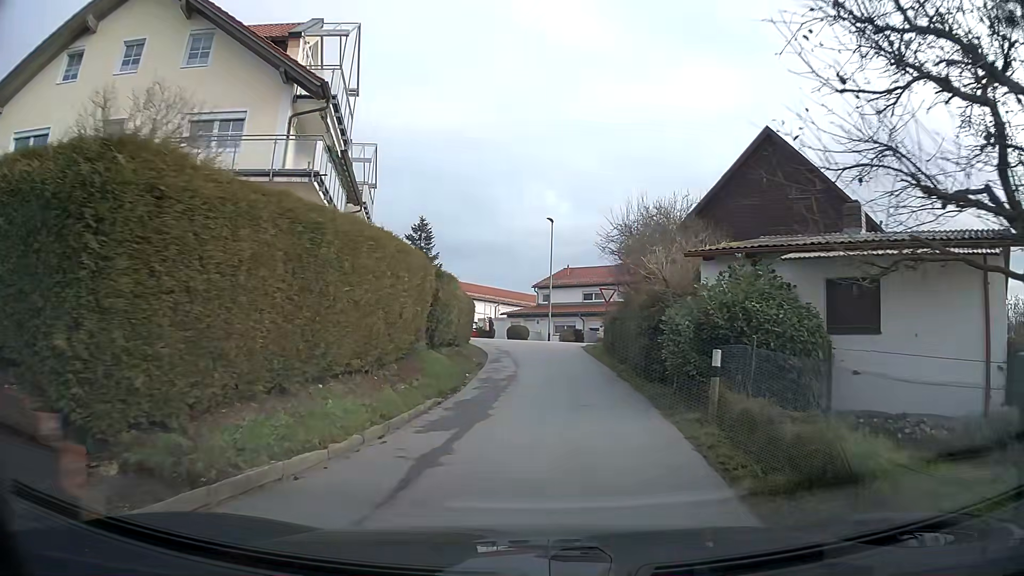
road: residential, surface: asphalt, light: Day
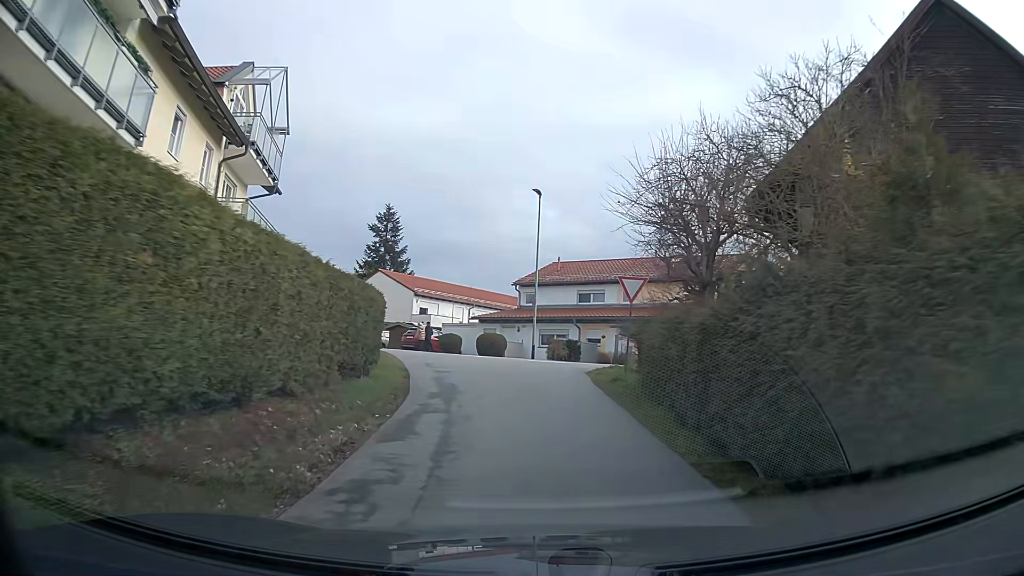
(+0.2, +12.2) m; +1°
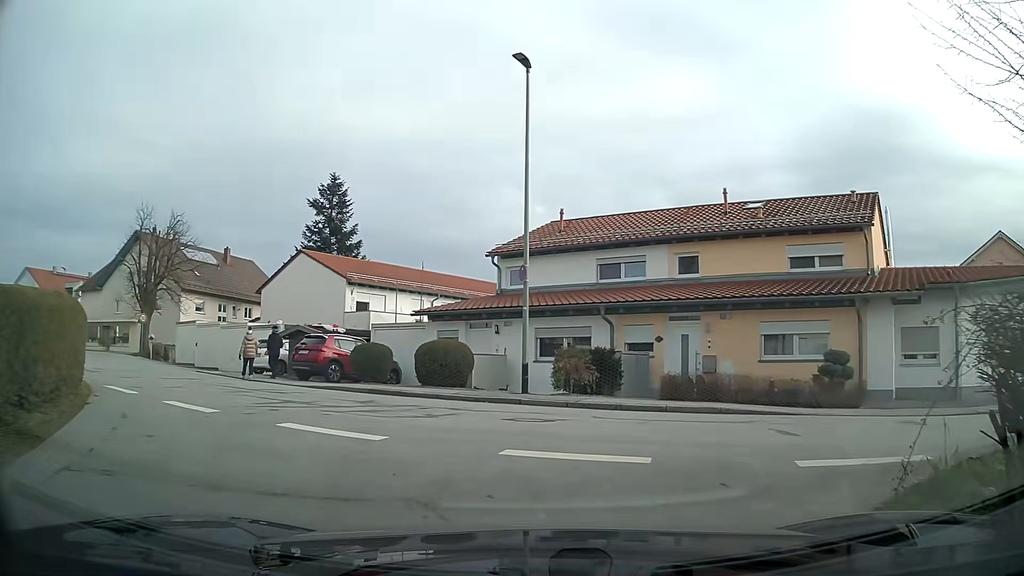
(+0.1, +16.9) m; +2°
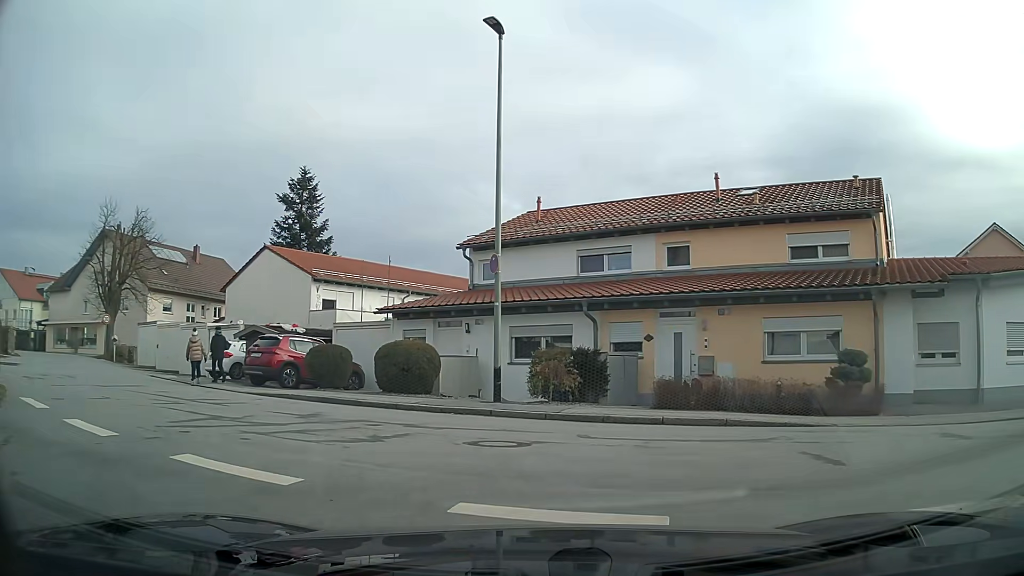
(0.0, +1.9) m; +1°
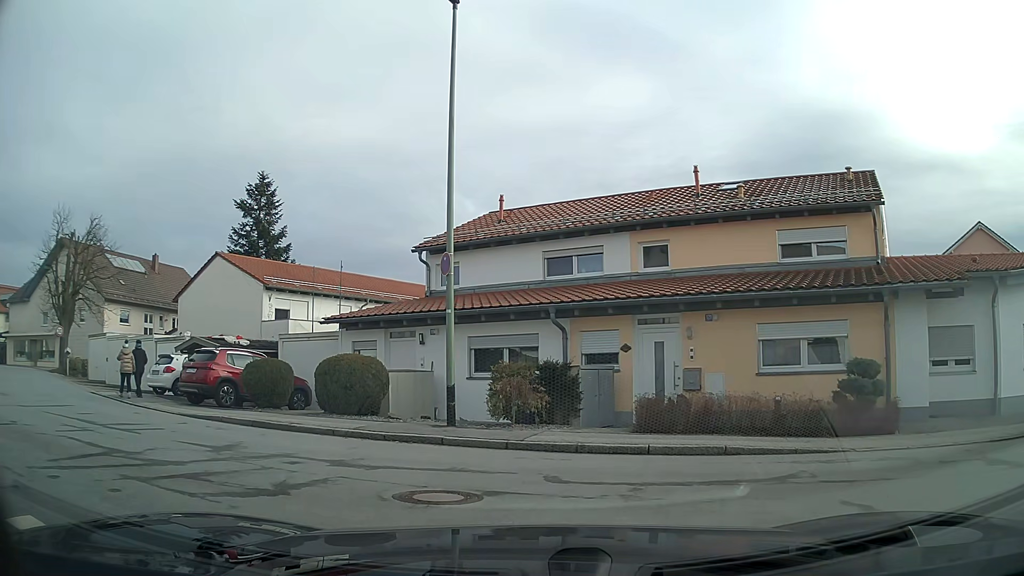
(0.0, +1.8) m; +1°
(-4, +9) (-12, +15) (-19, +21) (-27, +28) (-34, +35) (-43, +40) (-52, +43) (-62, +44) (-72, +45) (-81, +49) m
